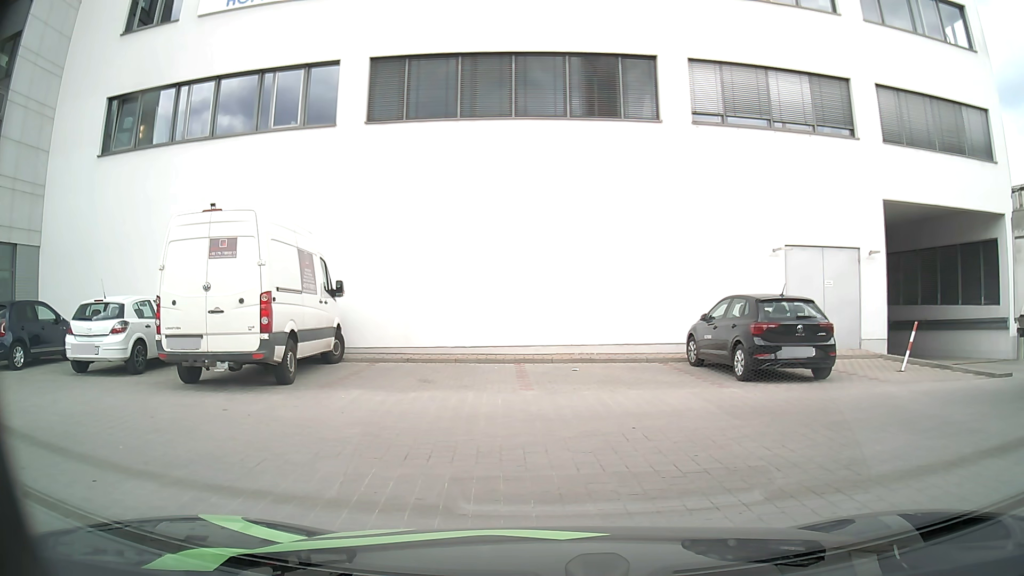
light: Day
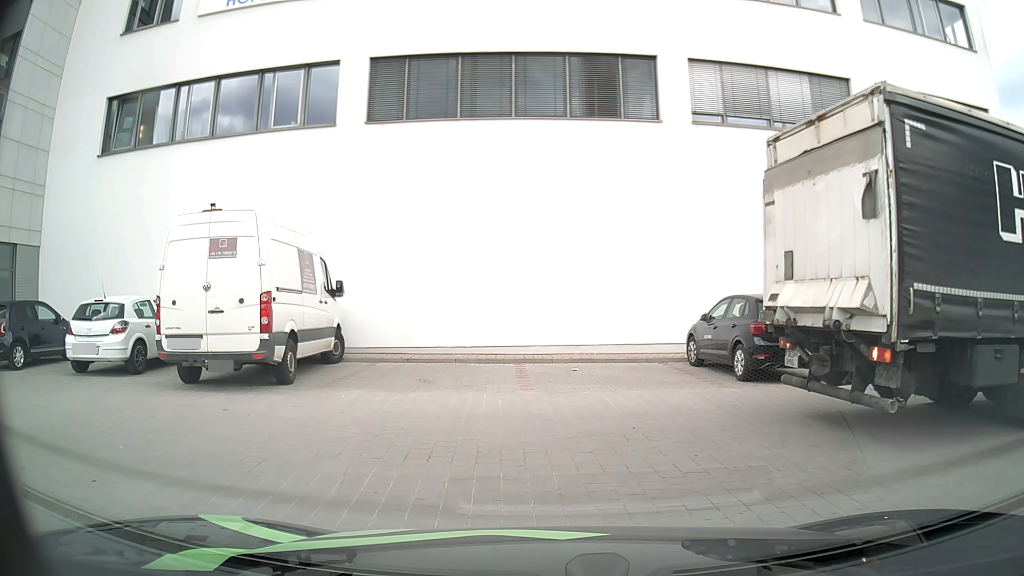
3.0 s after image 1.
(0.0, 0.0) m; 0°
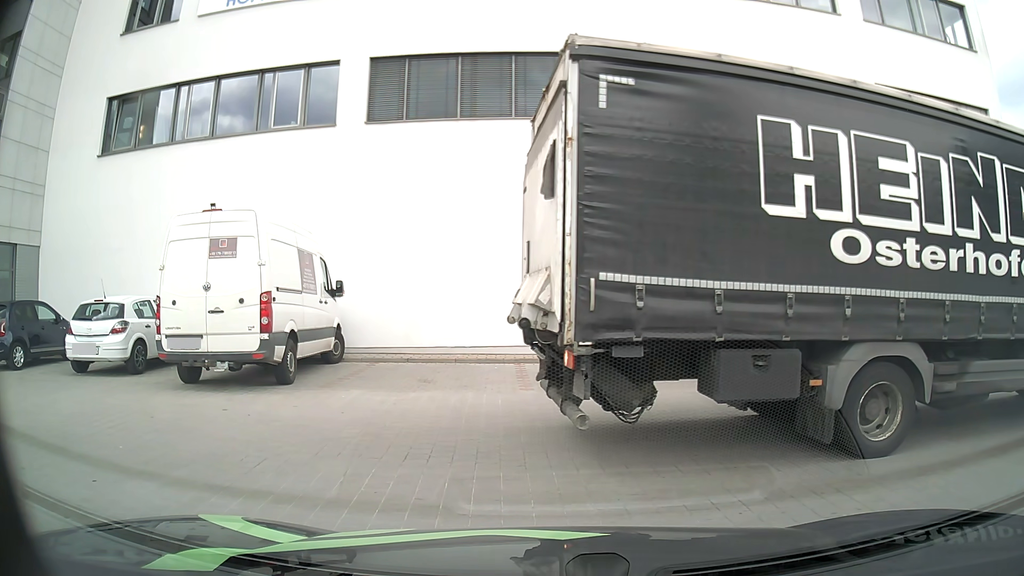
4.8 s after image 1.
(0.0, 0.0) m; 0°
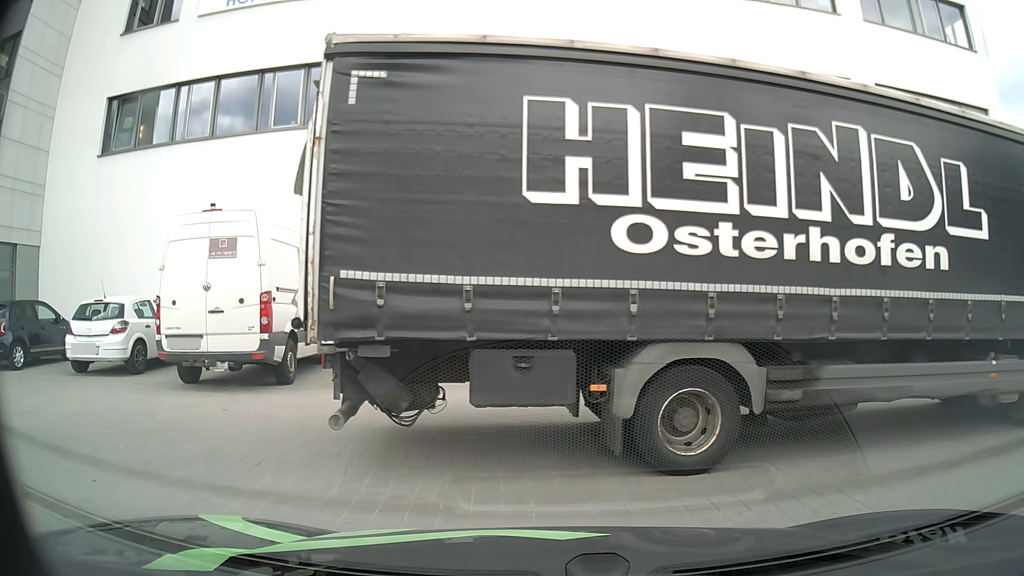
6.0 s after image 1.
(0.0, 0.0) m; 0°
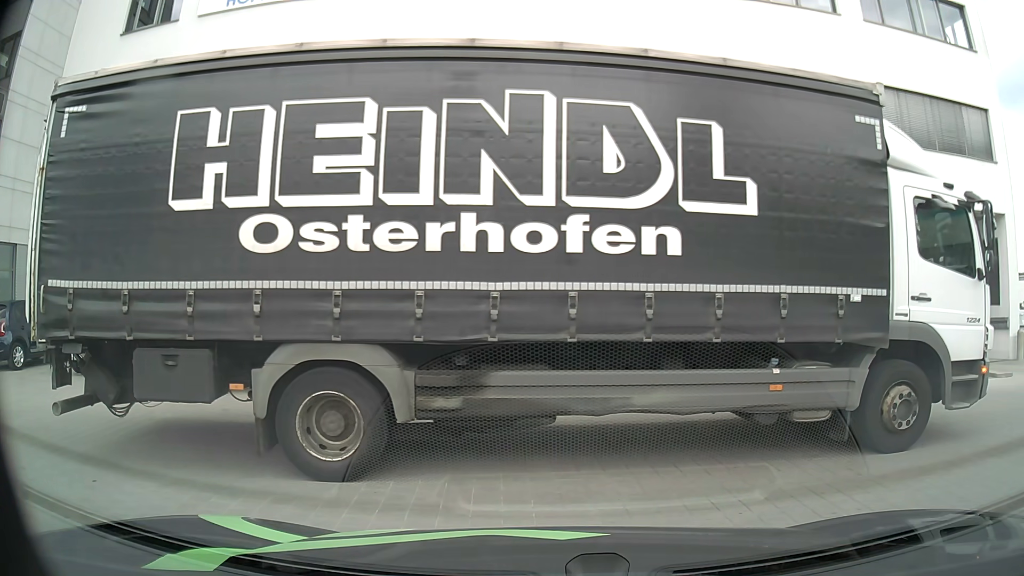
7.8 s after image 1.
(0.0, 0.0) m; 0°
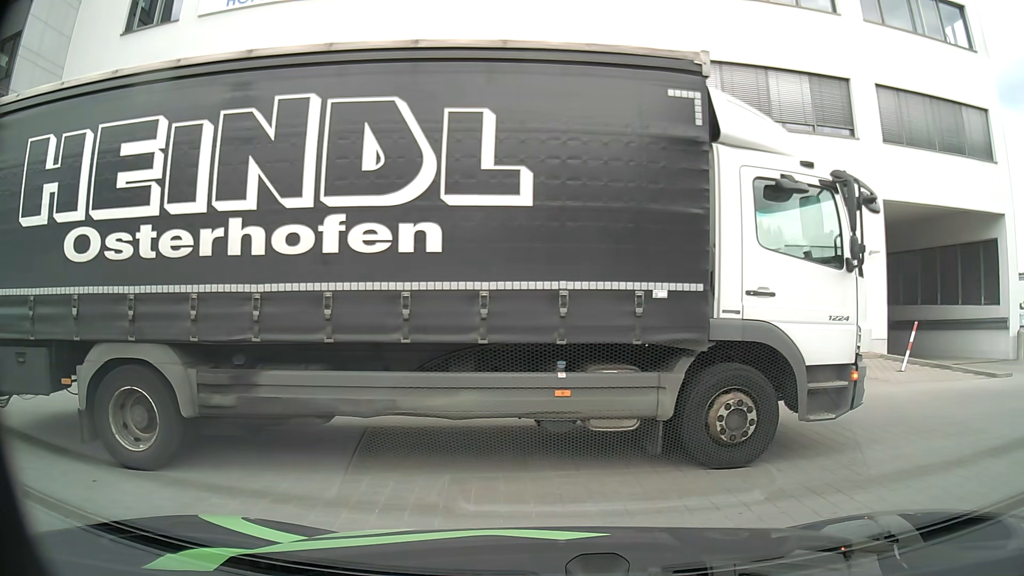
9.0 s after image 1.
(0.0, 0.0) m; 0°
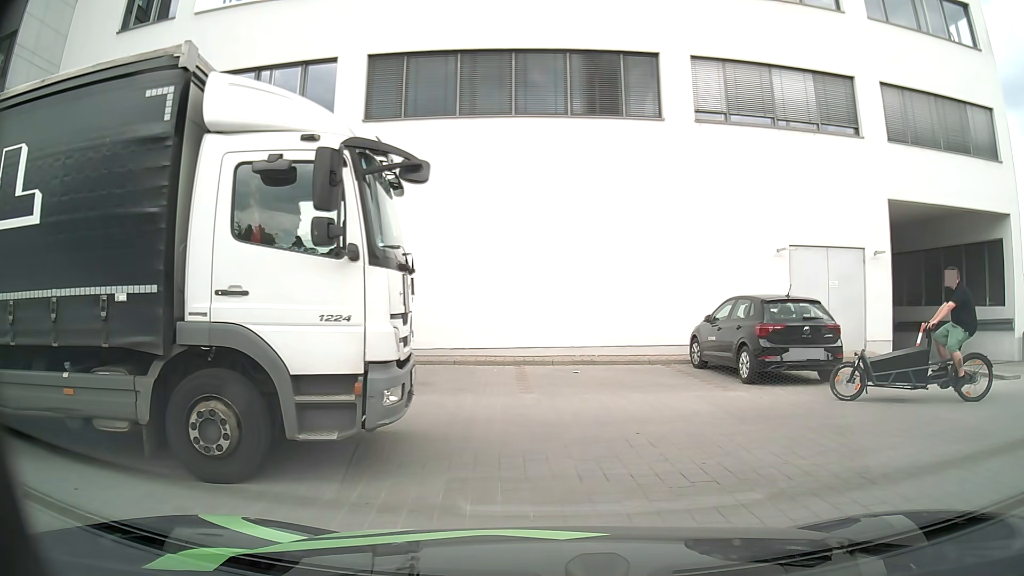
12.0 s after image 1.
(0.0, +0.2) m; 0°
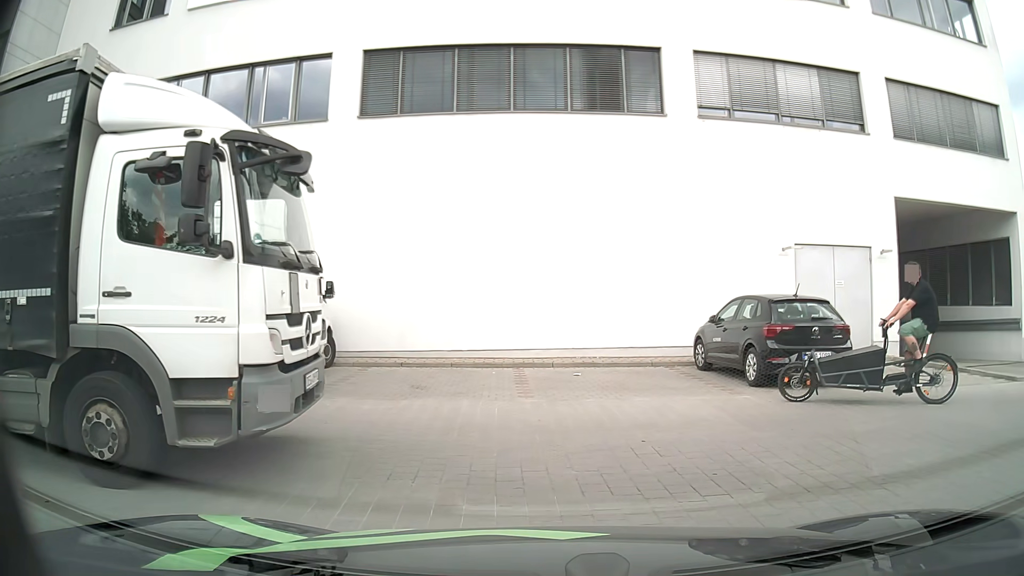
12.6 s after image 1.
(0.0, +0.4) m; 0°
